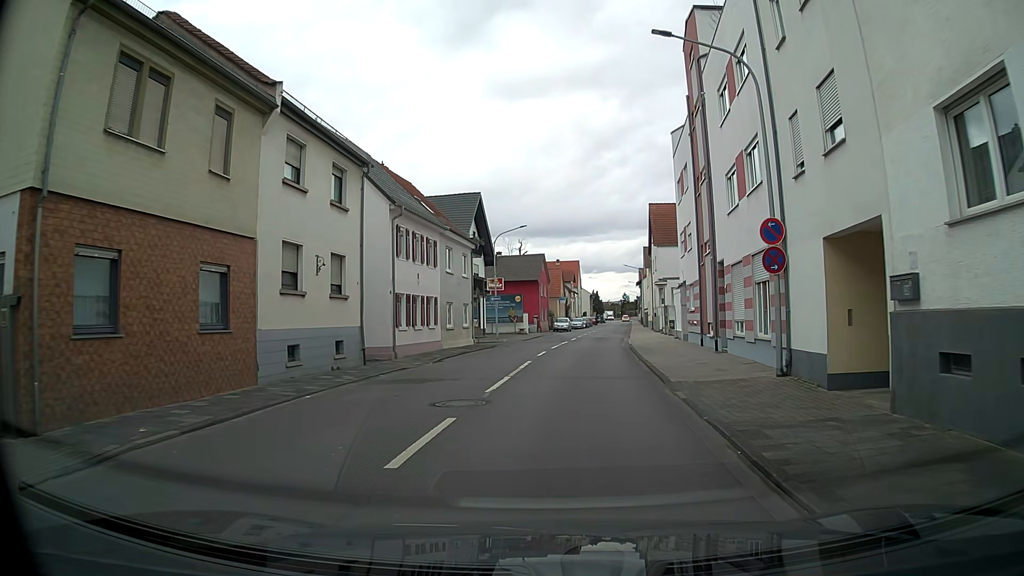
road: tertiary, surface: asphalt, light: Day
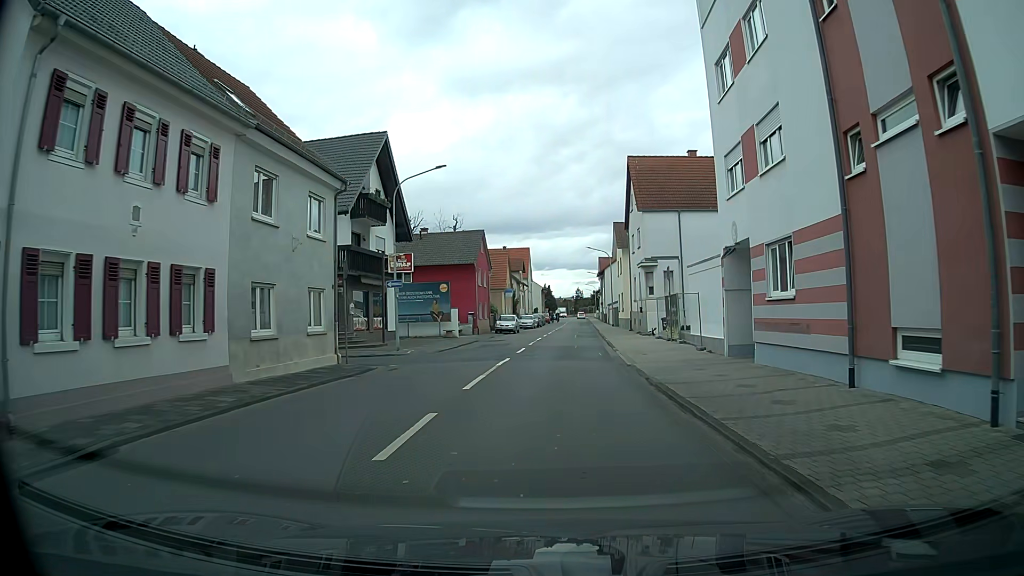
(+1.0, +17.9) m; +5°
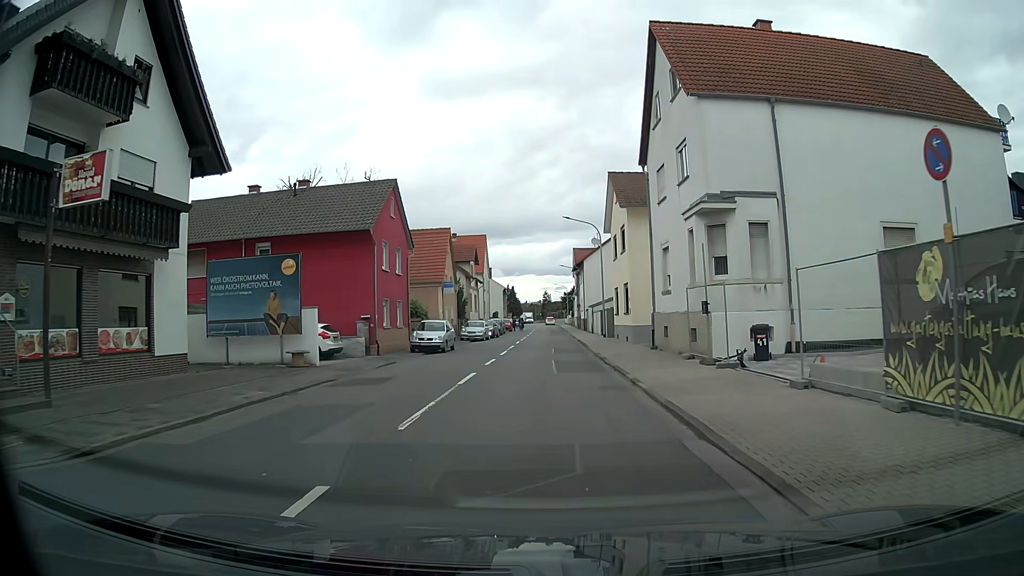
(+0.4, +22.3) m; +1°
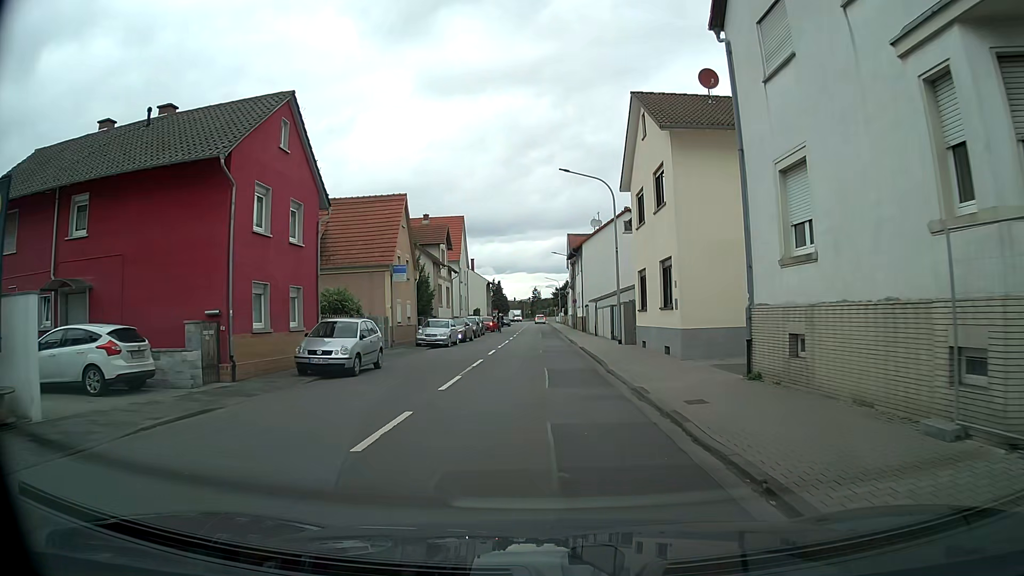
(+0.3, +13.4) m; +1°
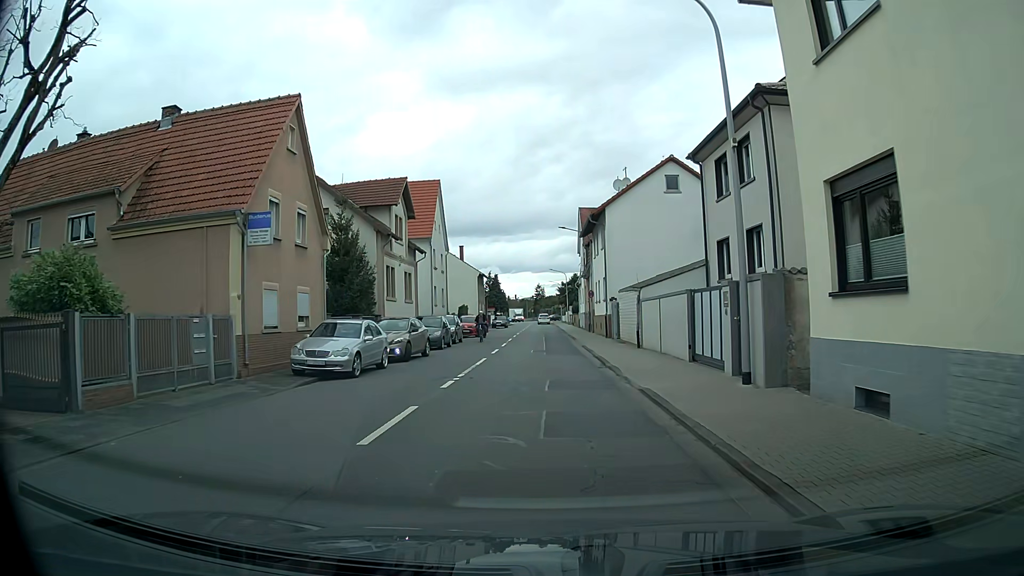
(0.0, +17.9) m; +1°
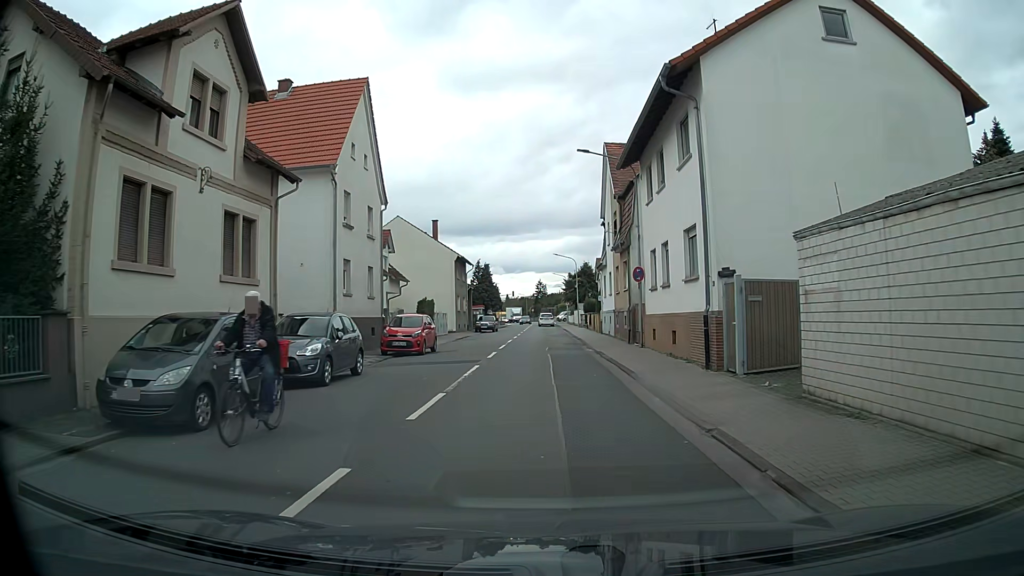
(-0.4, +22.3) m; 0°
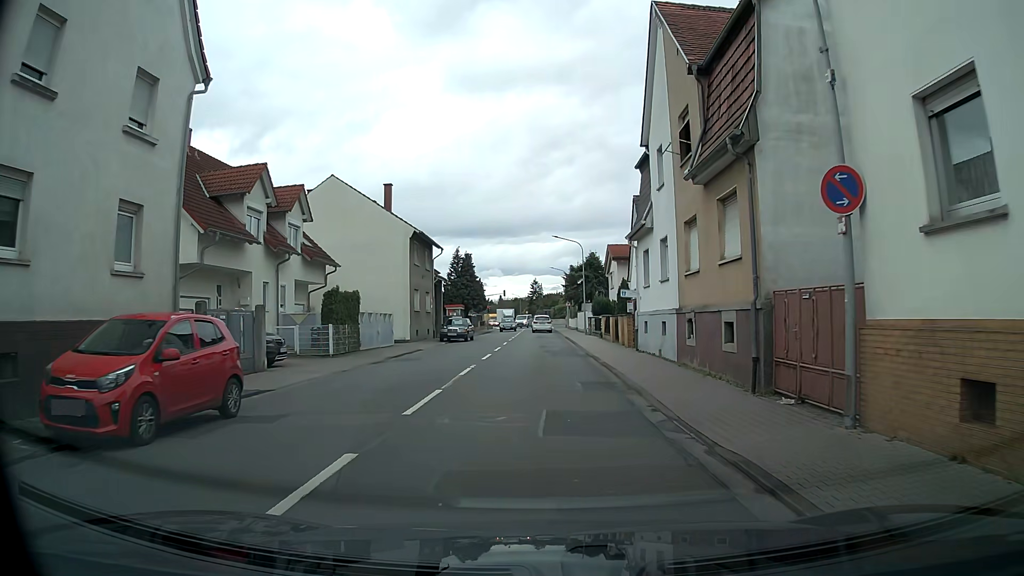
(-0.1, +17.8) m; 0°
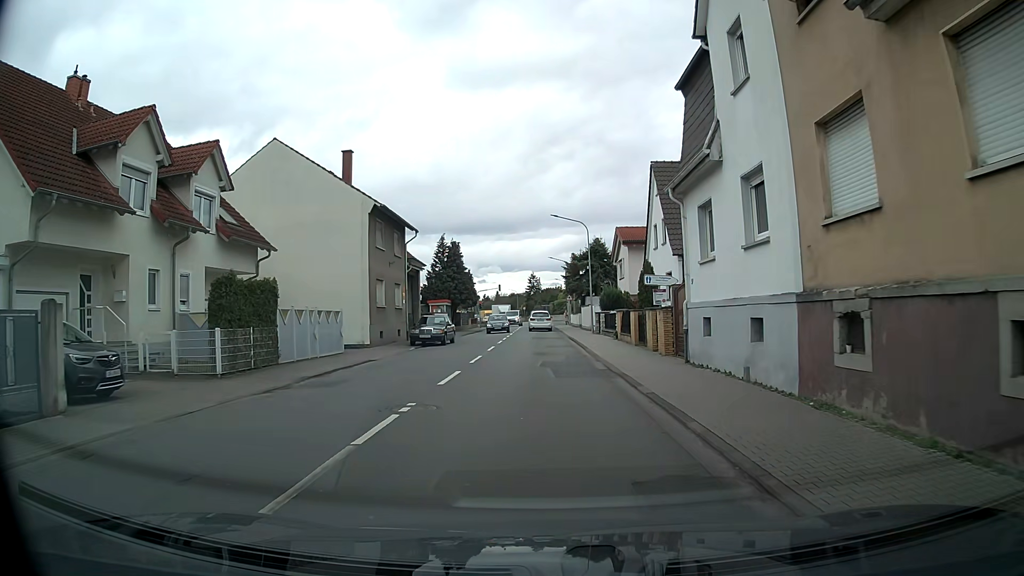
(+0.2, +8.9) m; -2°
